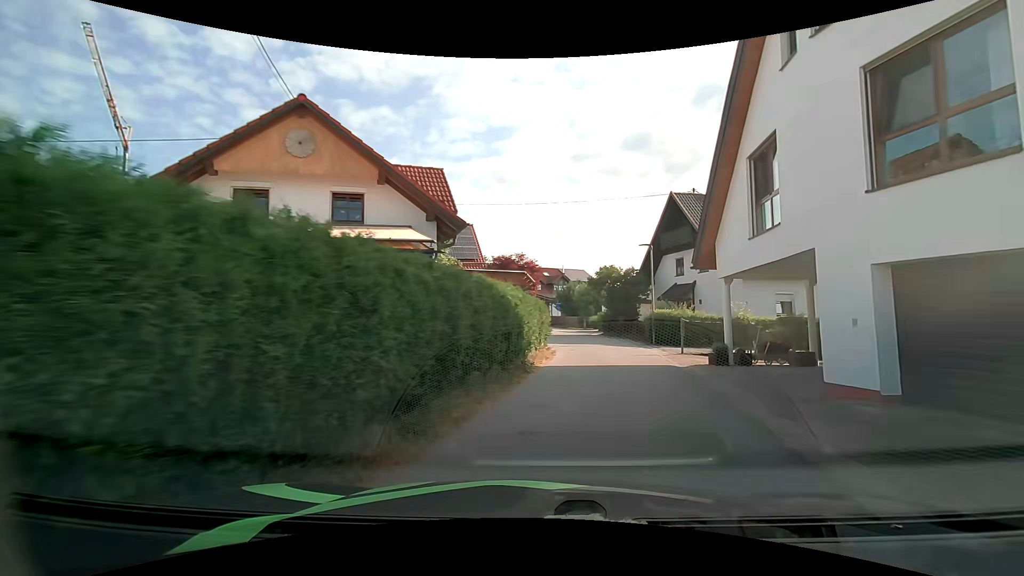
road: unclassified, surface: asphalt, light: Day
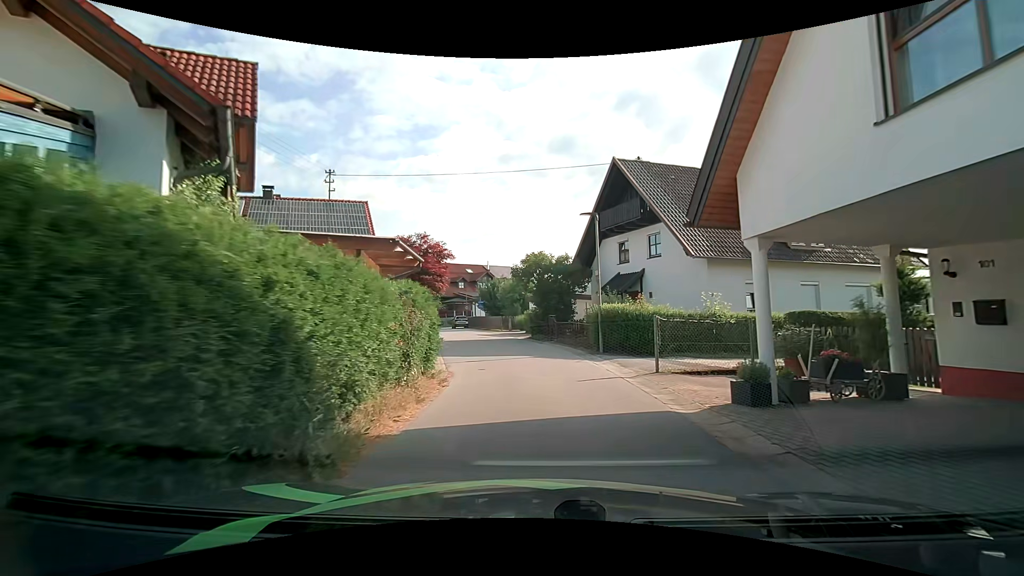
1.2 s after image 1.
(+0.6, +7.7) m; +6°
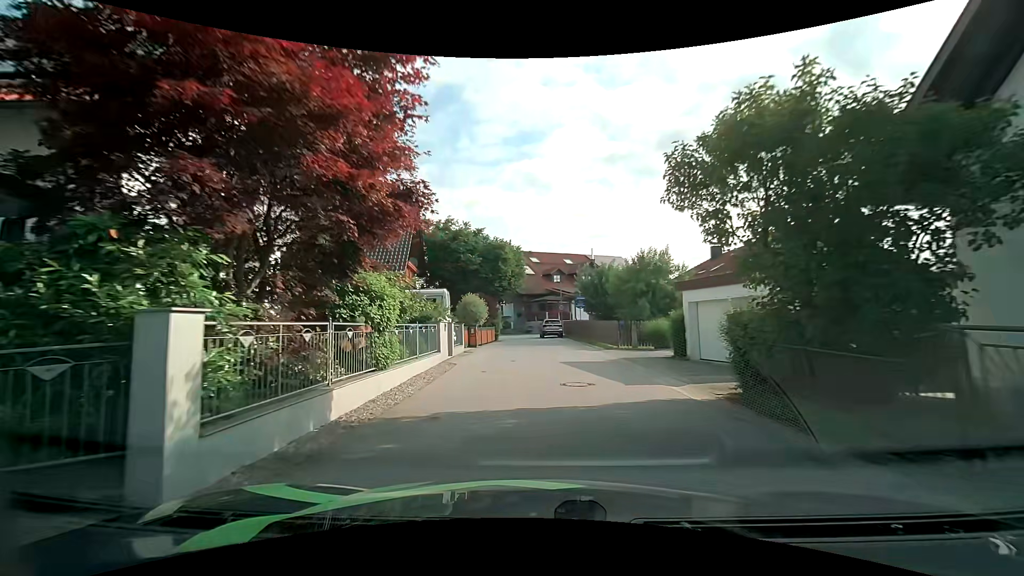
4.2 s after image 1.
(-1.3, +20.1) m; -10°
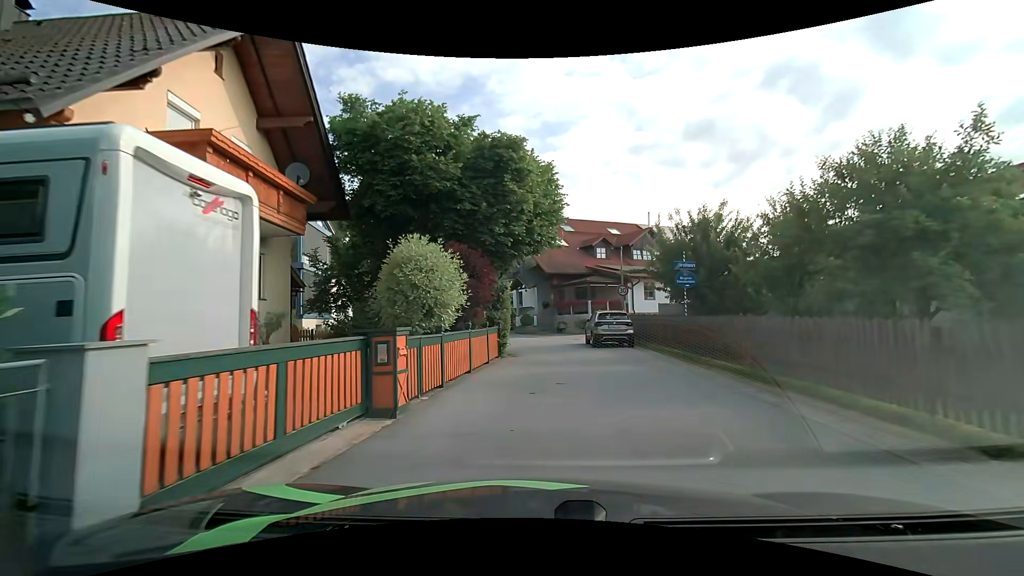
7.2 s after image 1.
(-1.2, +19.2) m; -4°
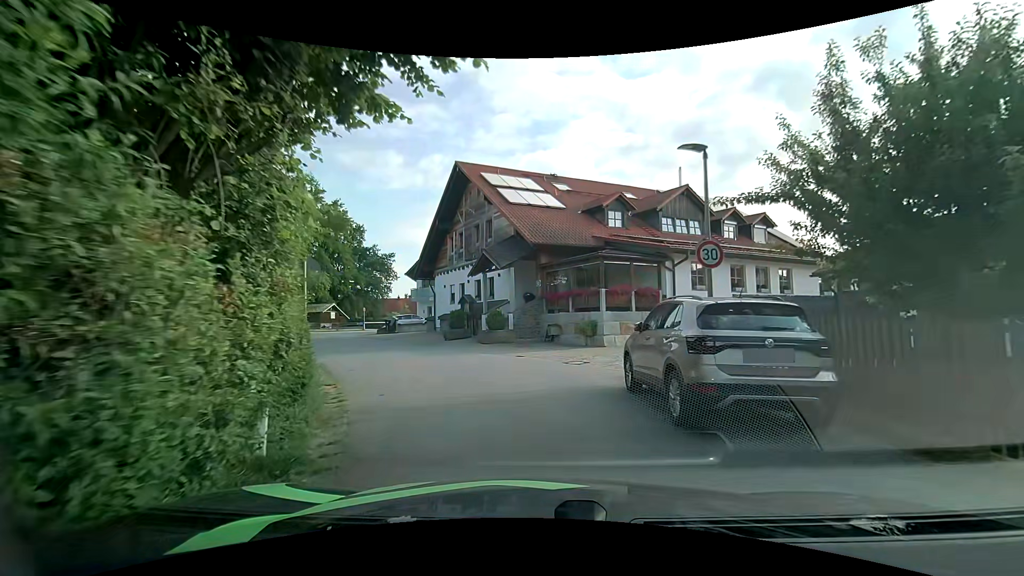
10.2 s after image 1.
(+0.4, +15.1) m; +3°
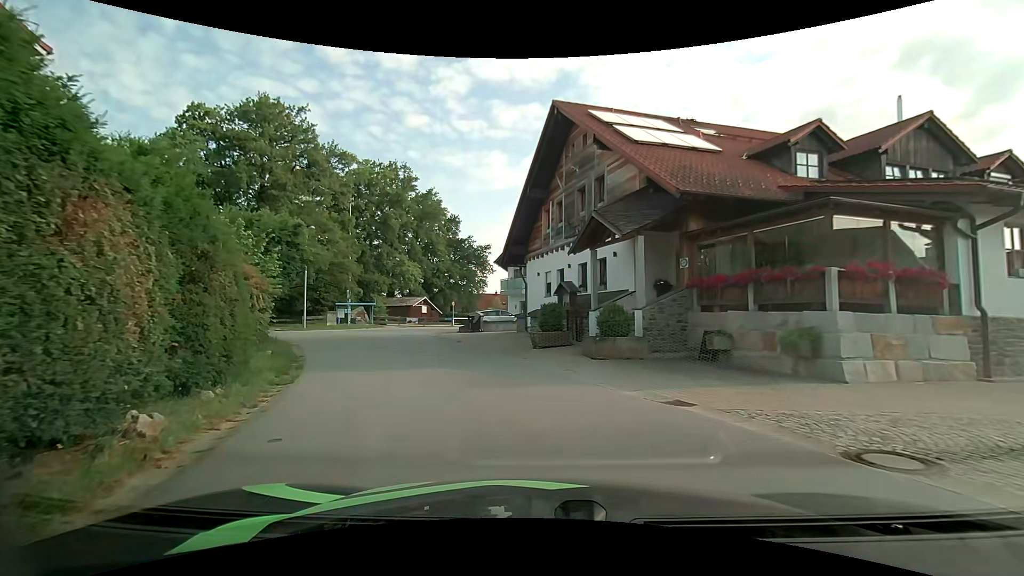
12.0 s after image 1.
(-1.0, +8.9) m; -13°
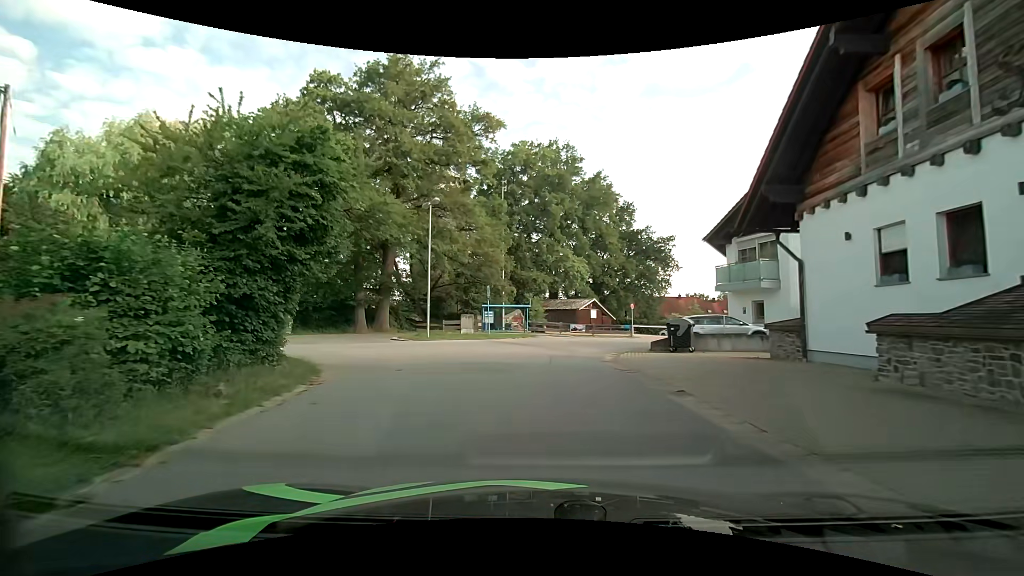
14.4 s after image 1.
(-2.4, +14.0) m; -19°
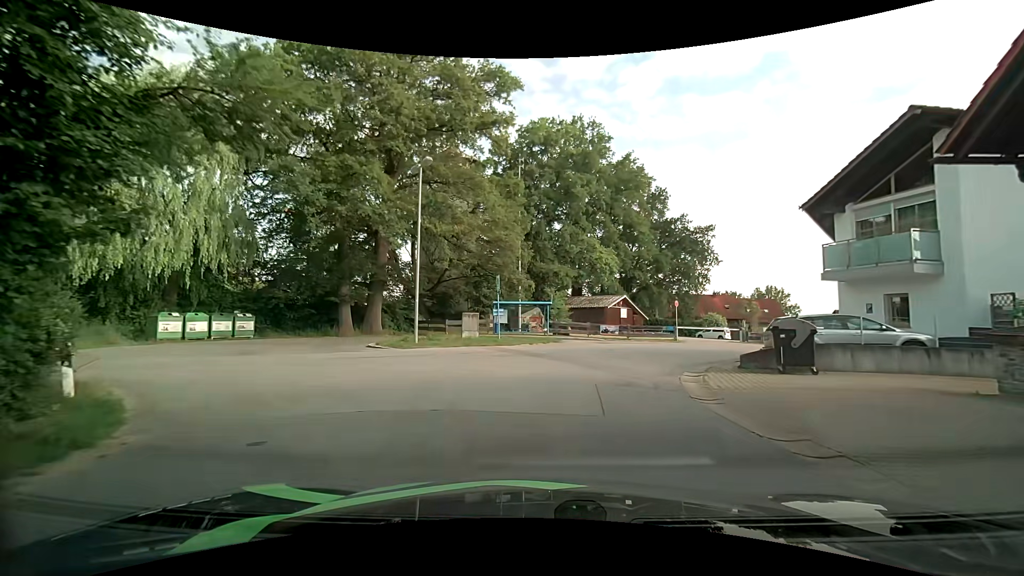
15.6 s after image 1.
(-0.3, +7.4) m; -2°
(+1, +10) (+4, +19) (+10, +27) (+19, +32) (+29, +33) (+39, +34) (+49, +36) (+58, +39) (+67, +43) (+76, +48) m
